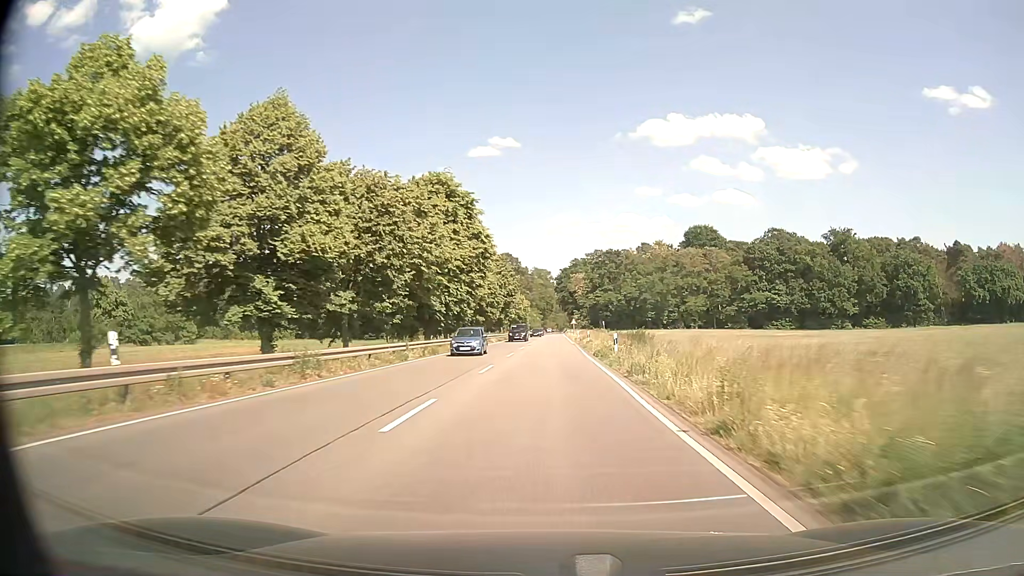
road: primary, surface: asphalt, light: Day
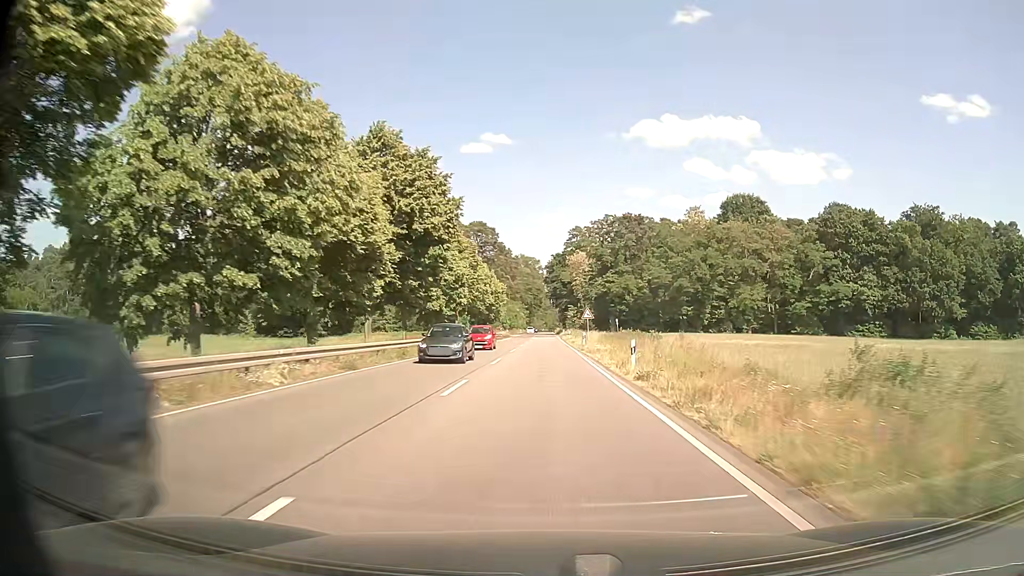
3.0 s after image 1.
(+0.7, +55.5) m; +1°
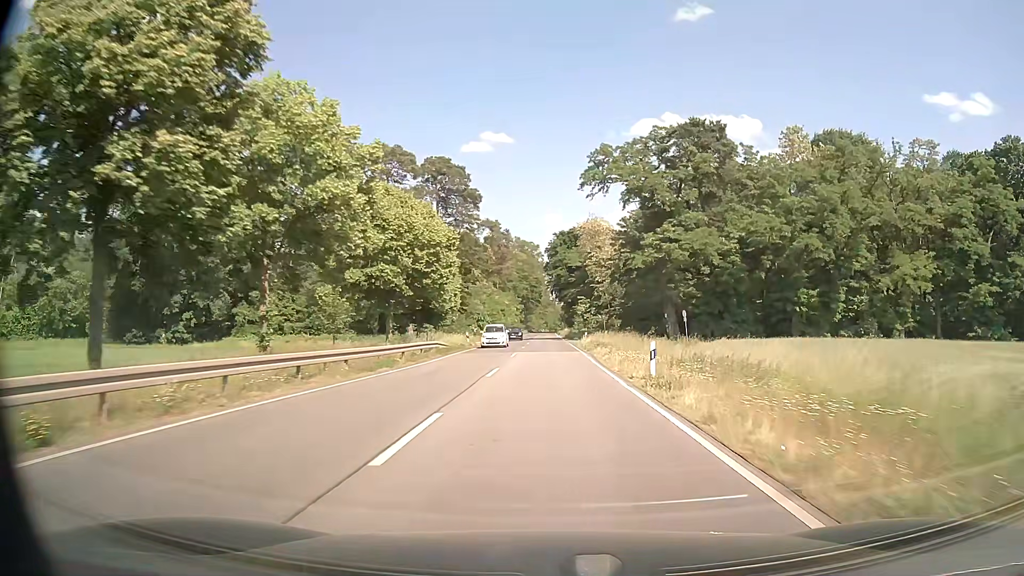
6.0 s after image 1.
(0.0, +54.5) m; 0°
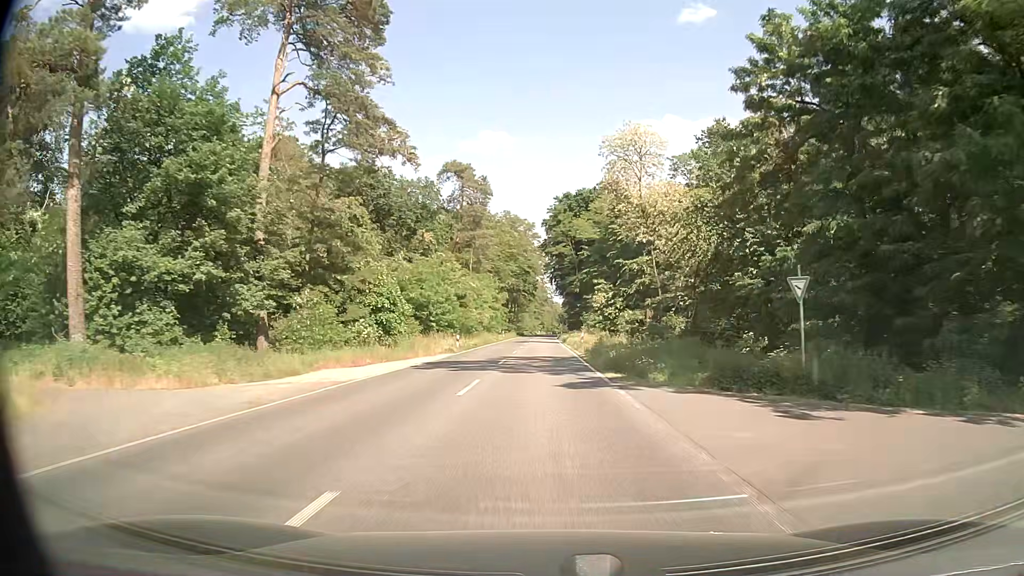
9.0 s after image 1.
(+0.3, +53.5) m; 0°
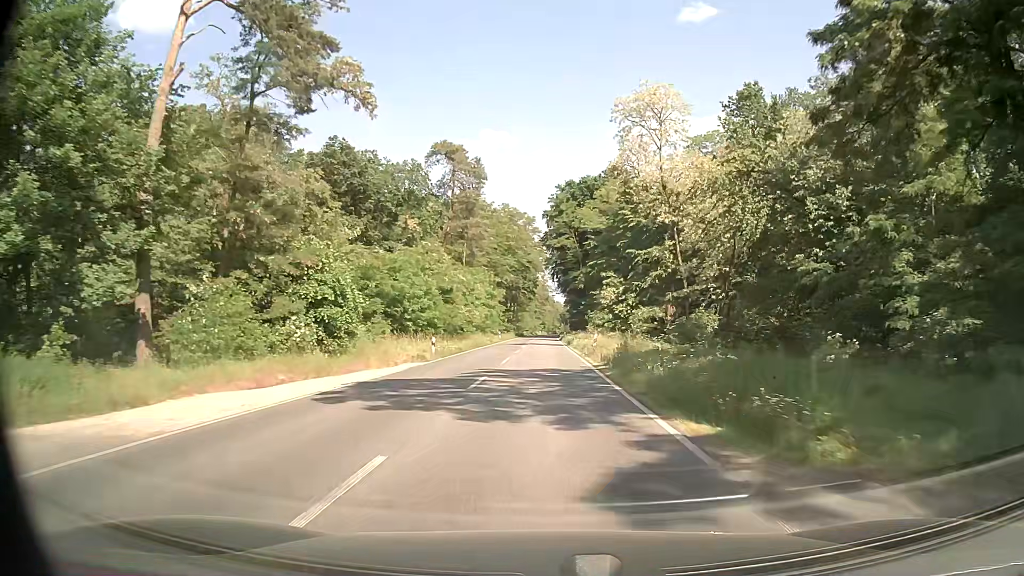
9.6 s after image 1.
(0.0, +10.6) m; 0°
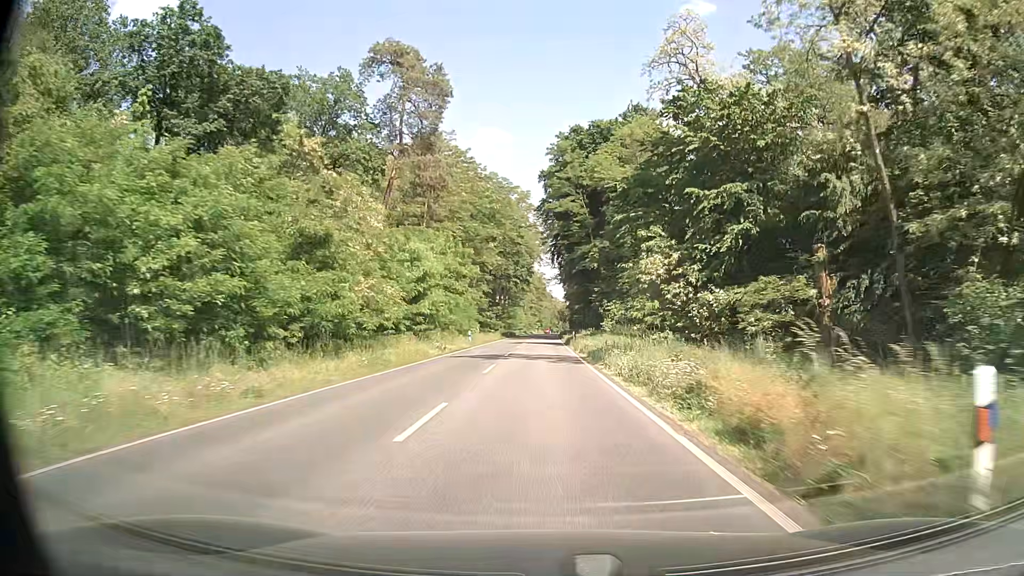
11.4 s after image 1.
(0.0, +31.5) m; 0°
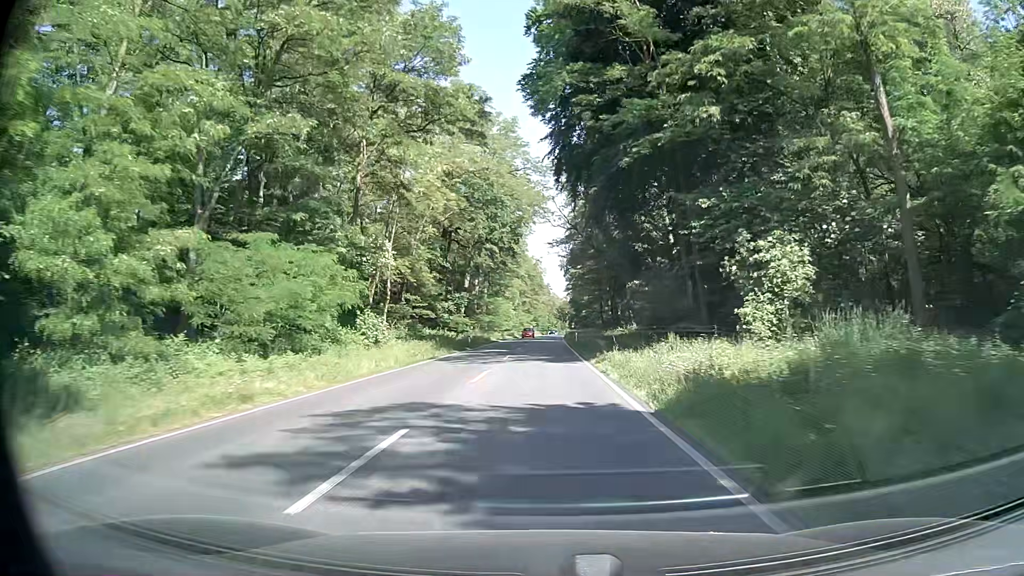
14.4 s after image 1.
(-0.2, +51.8) m; 0°
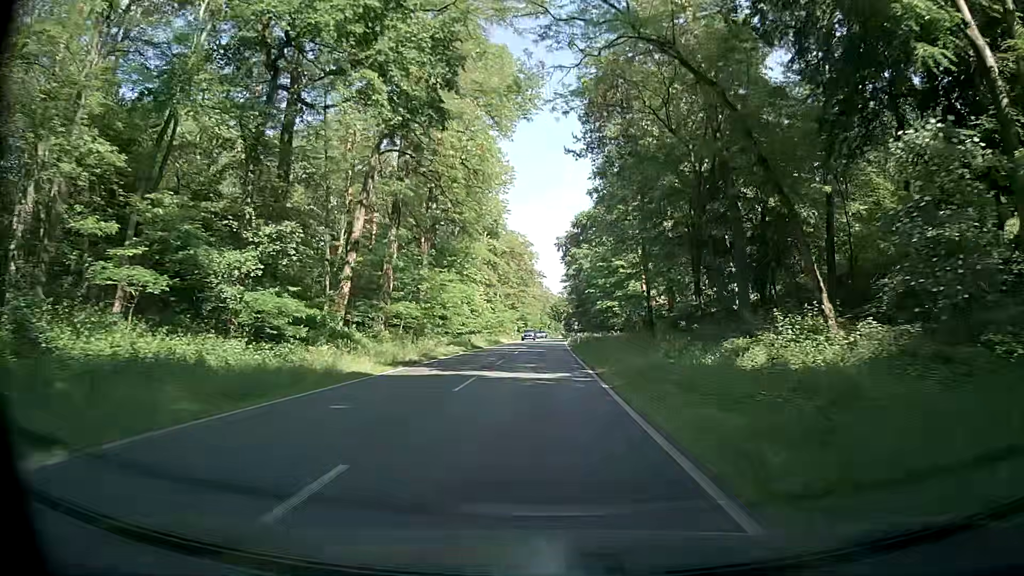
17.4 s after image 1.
(+0.4, +51.0) m; +1°
(0, +10) (0, +20) (0, +30) (-1, +40) (-1, +50) (-1, +60) (-1, +70) (-1, +80) (0, +90) (0, +100) m
